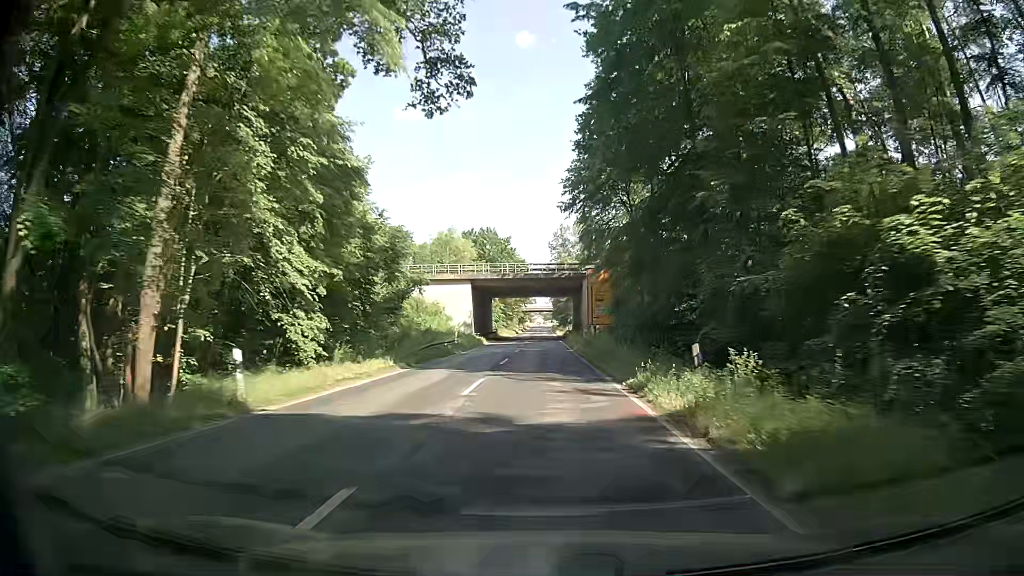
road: secondary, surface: asphalt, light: Day
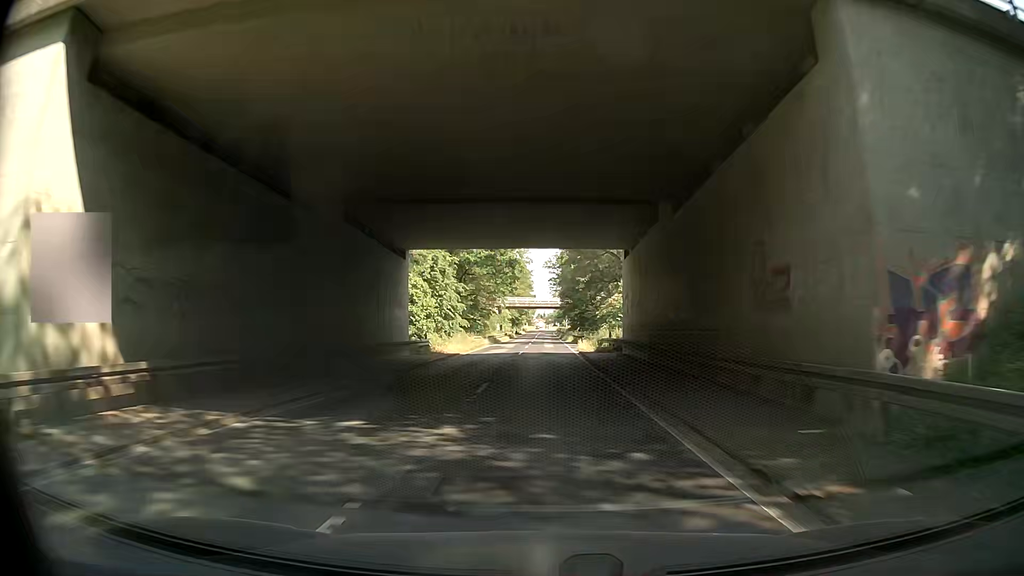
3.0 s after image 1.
(+0.3, +60.0) m; +1°
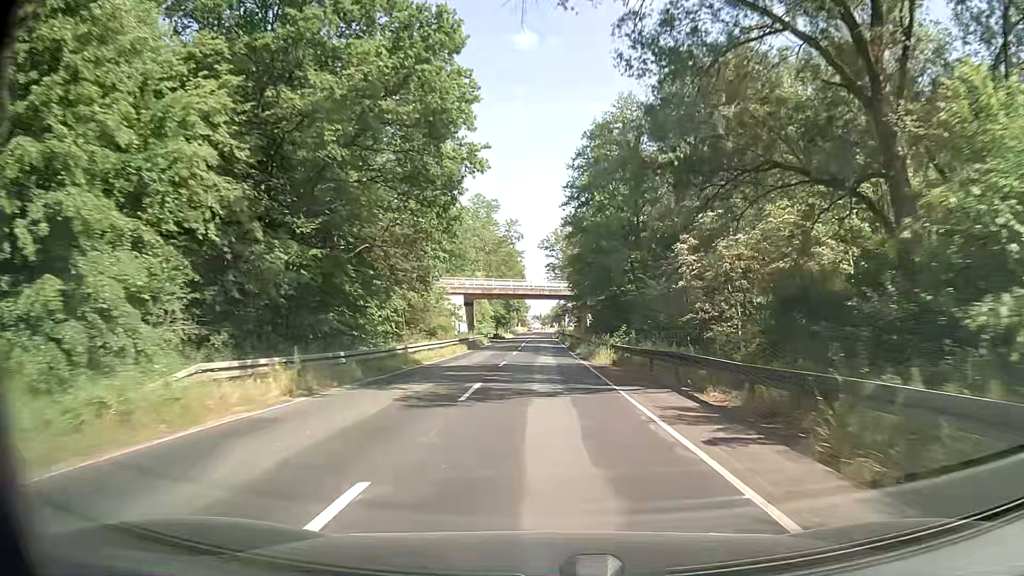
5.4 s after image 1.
(-0.9, +47.3) m; -1°
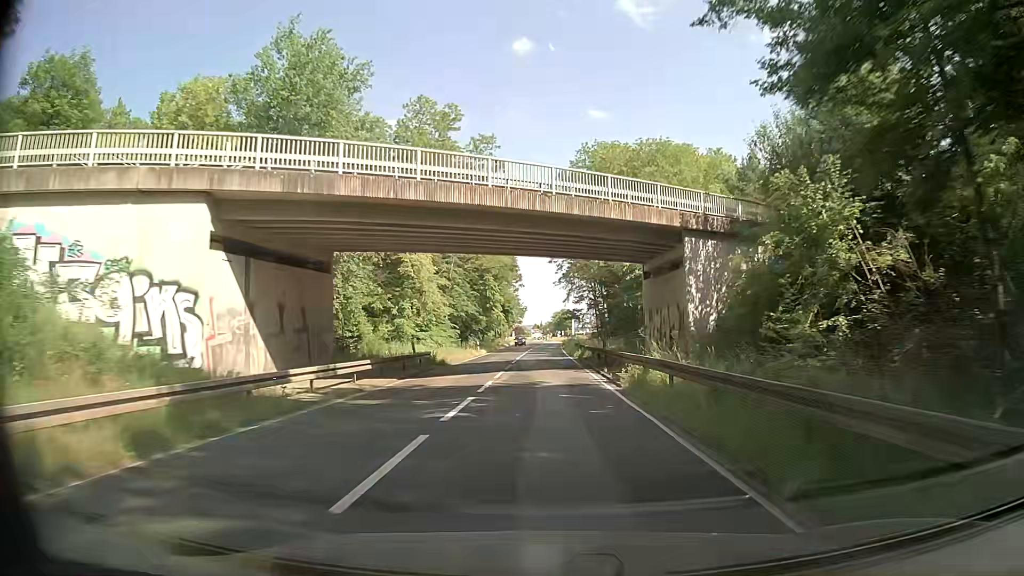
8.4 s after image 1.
(+0.3, +58.5) m; 0°
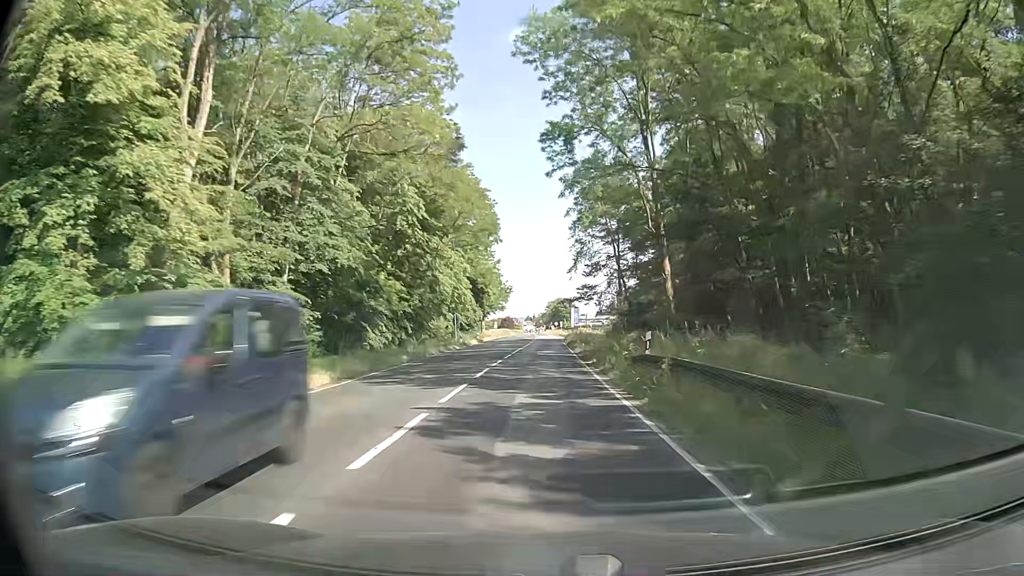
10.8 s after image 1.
(+0.3, +46.1) m; +1°
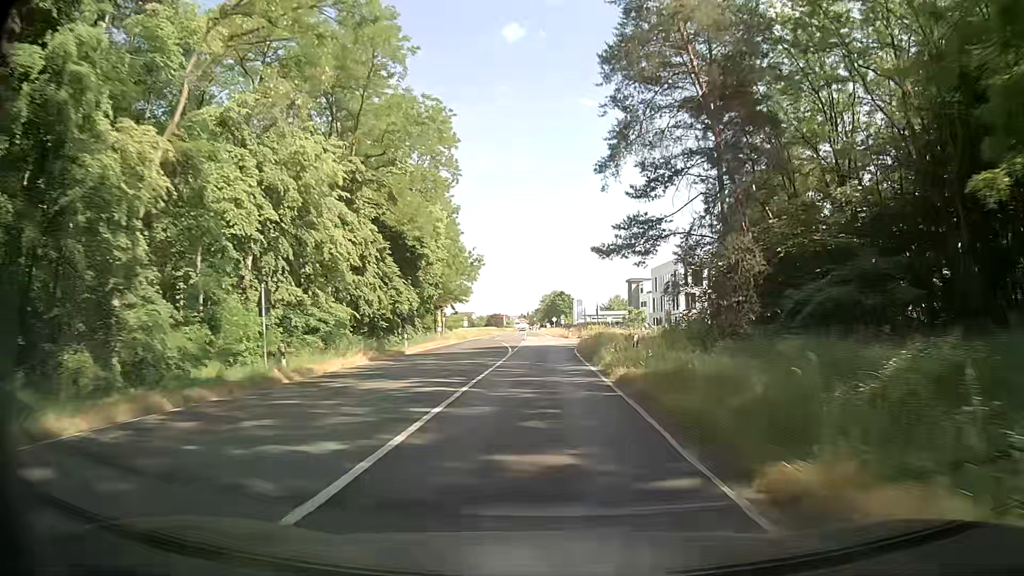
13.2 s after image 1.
(+0.2, +45.5) m; 0°
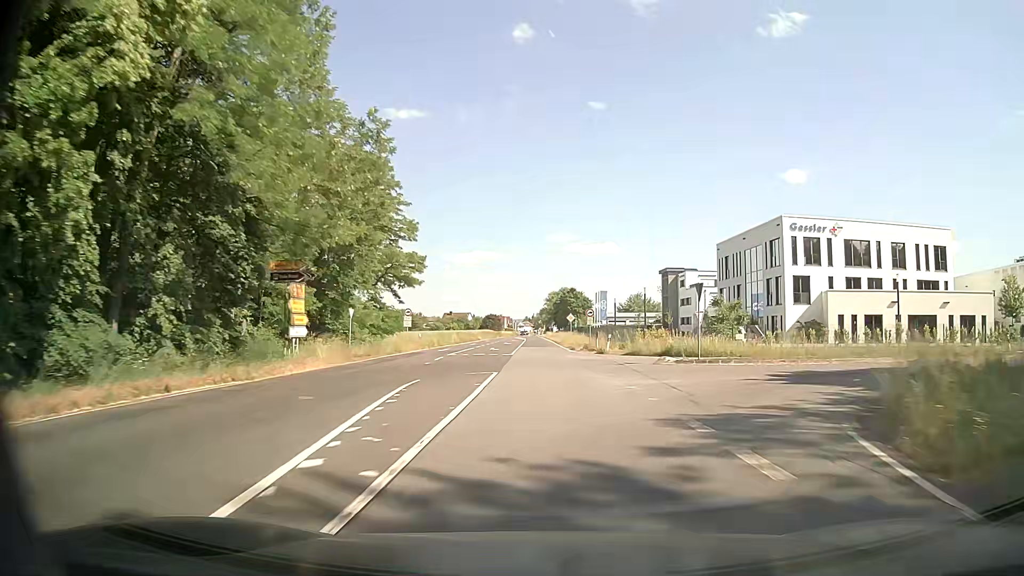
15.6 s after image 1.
(-0.3, +44.6) m; 0°
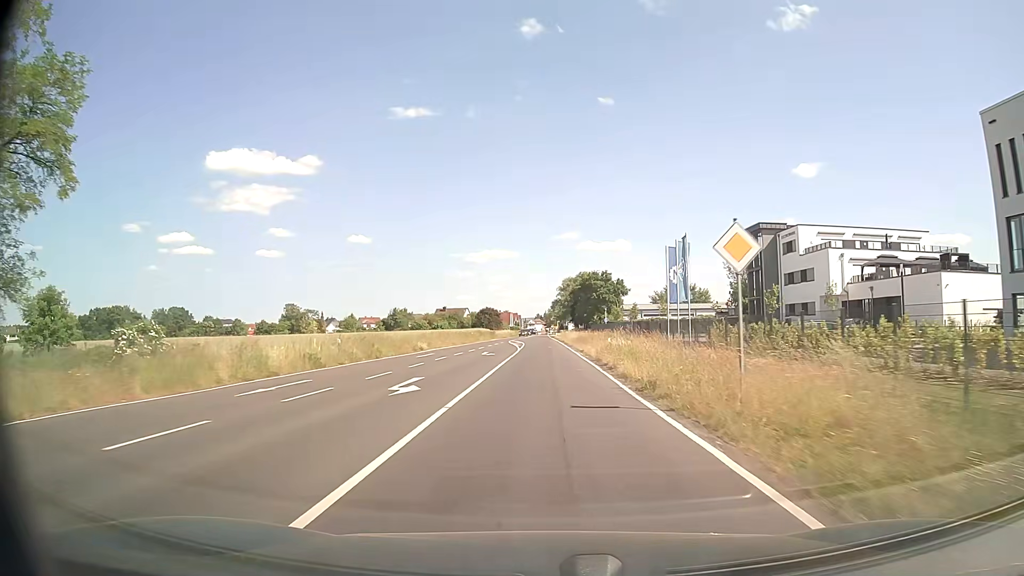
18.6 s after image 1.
(-0.3, +54.2) m; -1°
(0, +10) (0, +20) (0, +30) (0, +40) (0, +50) (0, +60) (0, +70) (0, +80) (0, +90) (0, +100) m
